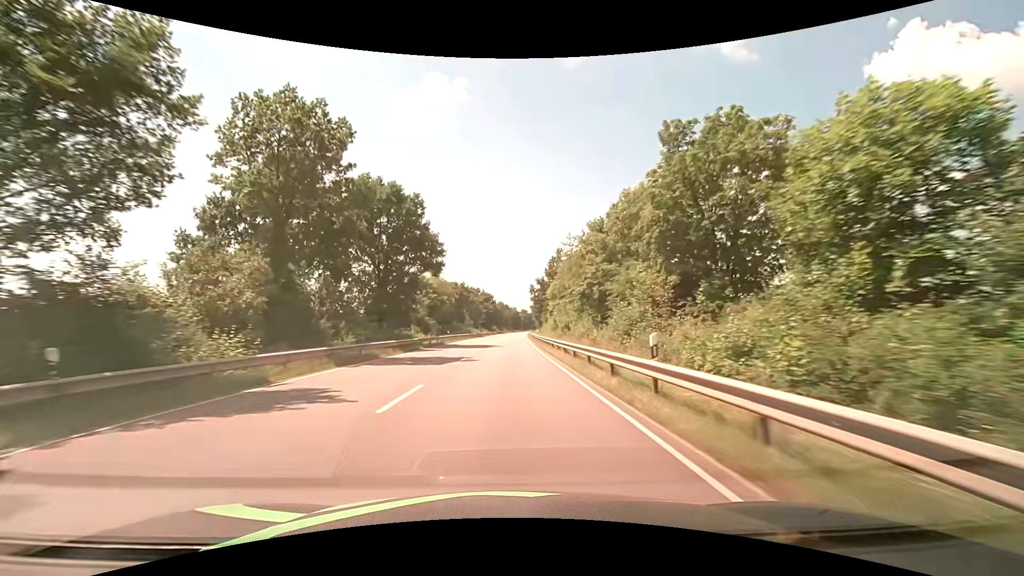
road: primary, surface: asphalt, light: Day
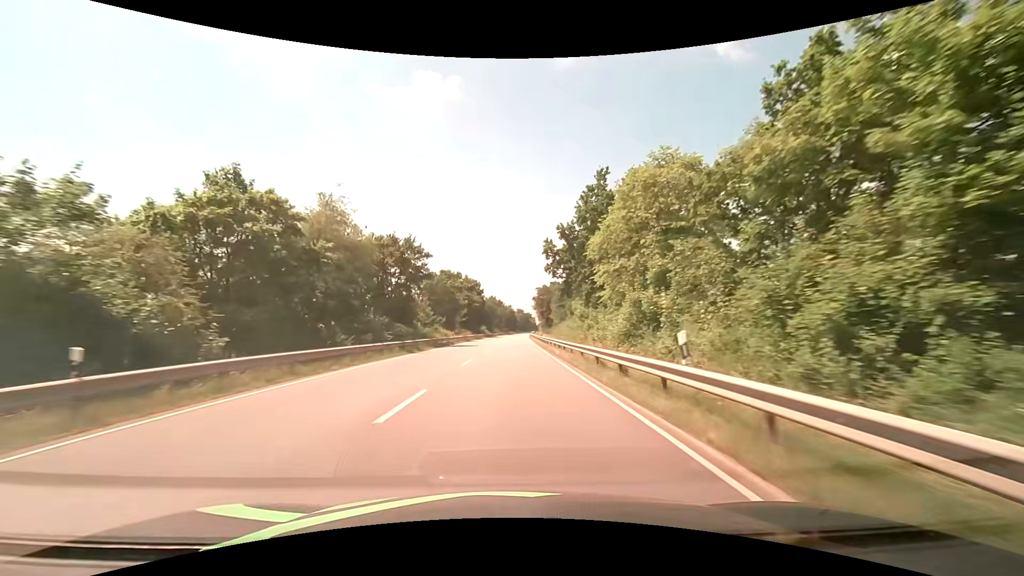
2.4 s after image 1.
(+0.4, +48.3) m; +1°
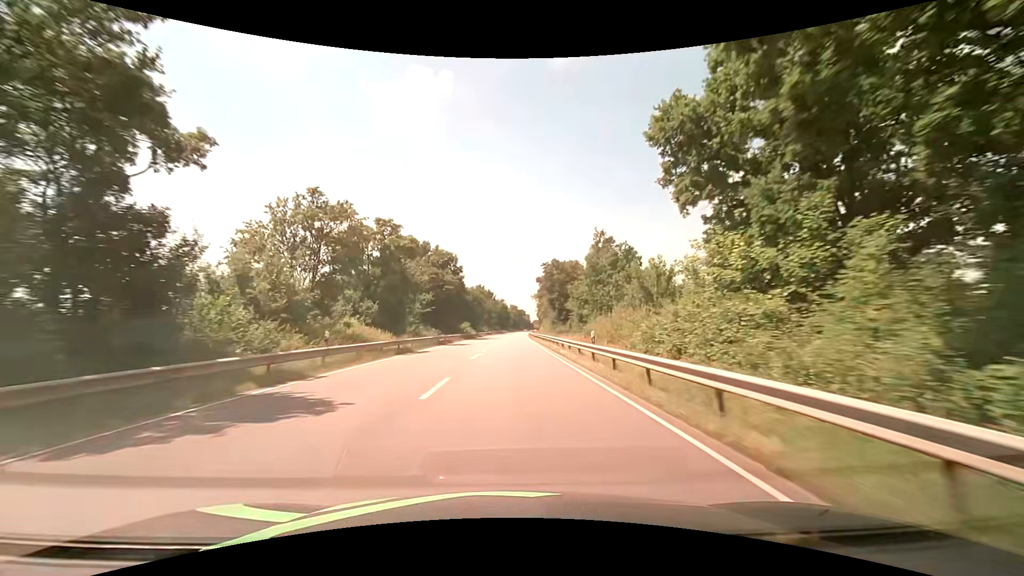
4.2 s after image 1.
(+0.3, +38.2) m; +1°
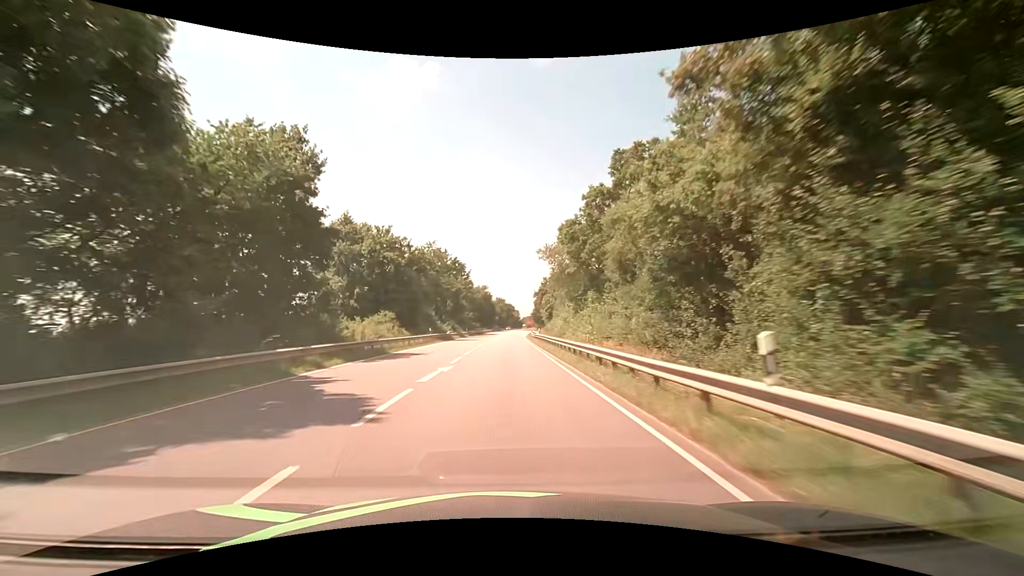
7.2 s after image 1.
(+1.0, +64.7) m; +1°
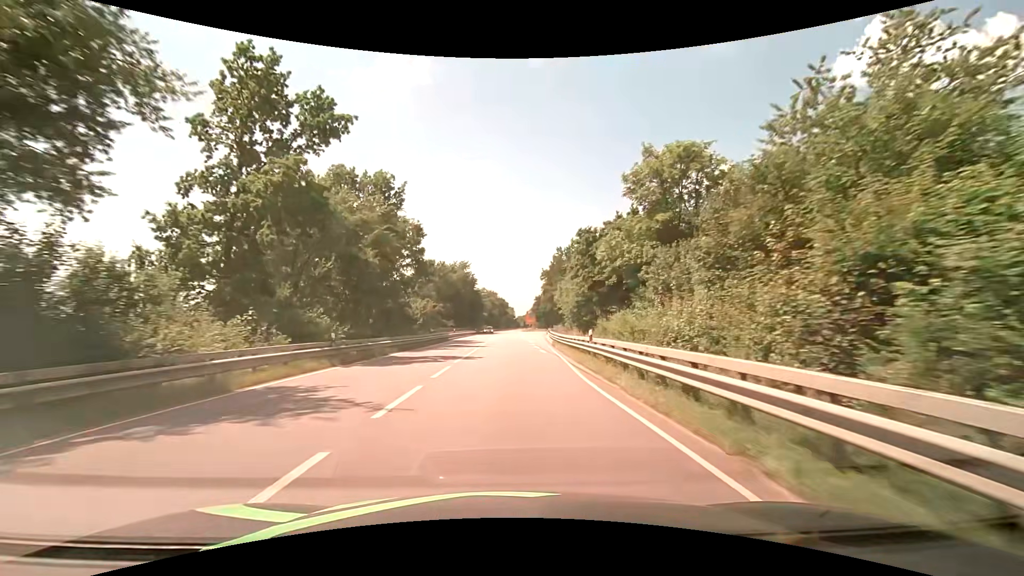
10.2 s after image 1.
(+0.2, +59.7) m; +1°
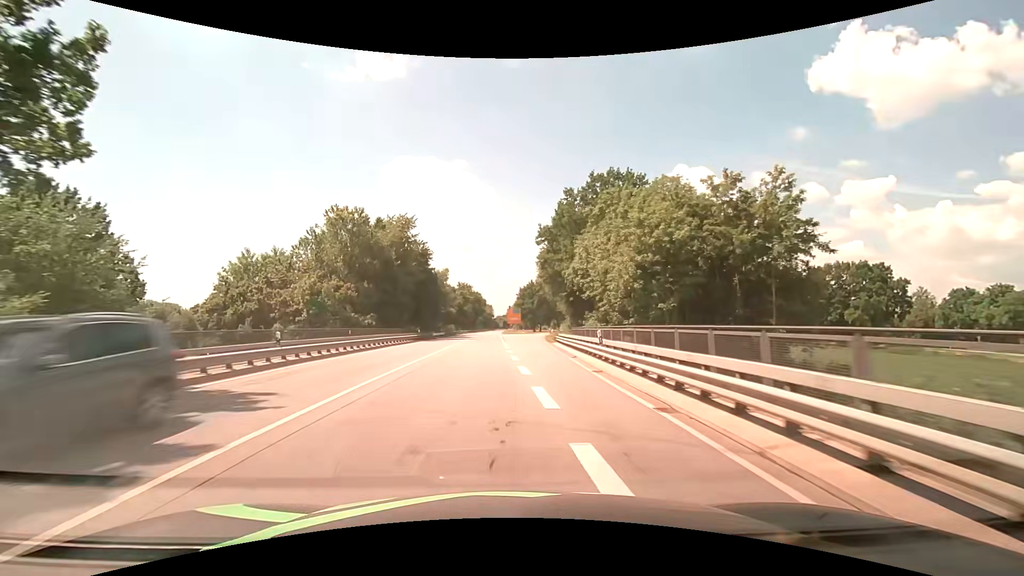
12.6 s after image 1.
(+1.0, +43.2) m; +3°
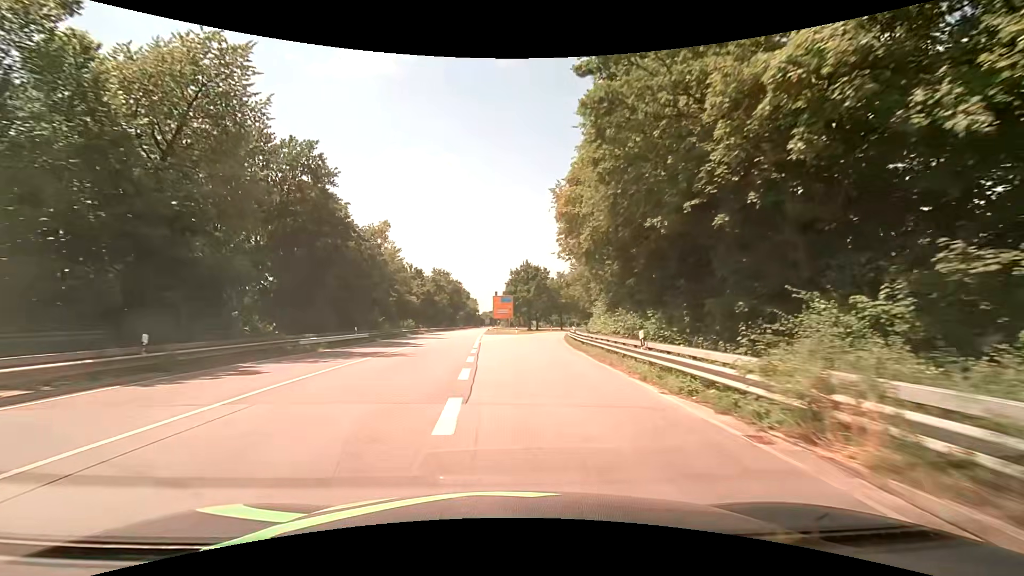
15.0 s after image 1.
(+0.2, +38.4) m; +1°
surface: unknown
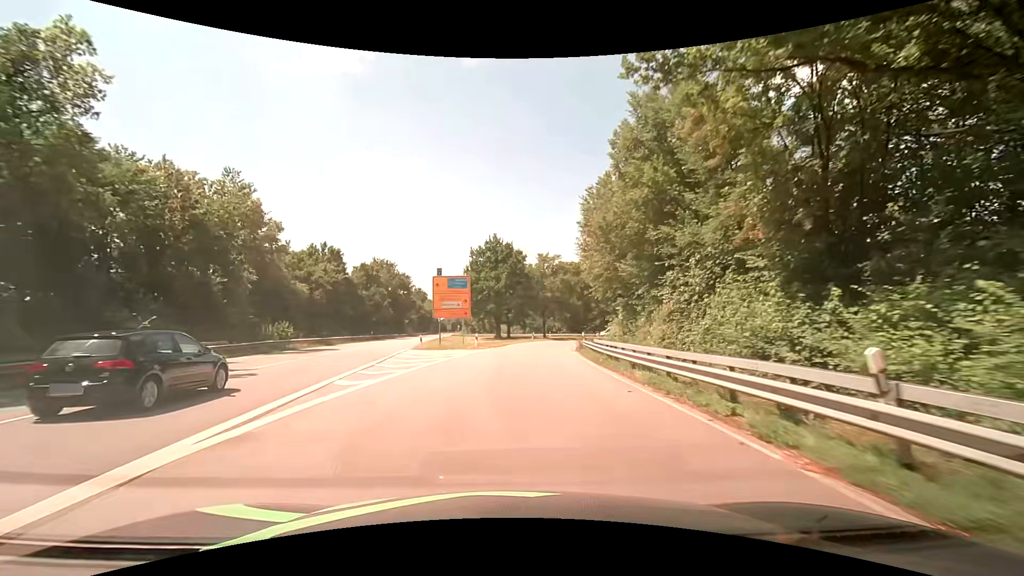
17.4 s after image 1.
(+0.9, +34.4) m; +3°
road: primary_link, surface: asphalt
(0, +10) (+1, +20) (+2, +30) (+3, +40) (+5, +50) (+8, +59) (+12, +68) (+18, +76) (+25, +83) (+34, +88) m
